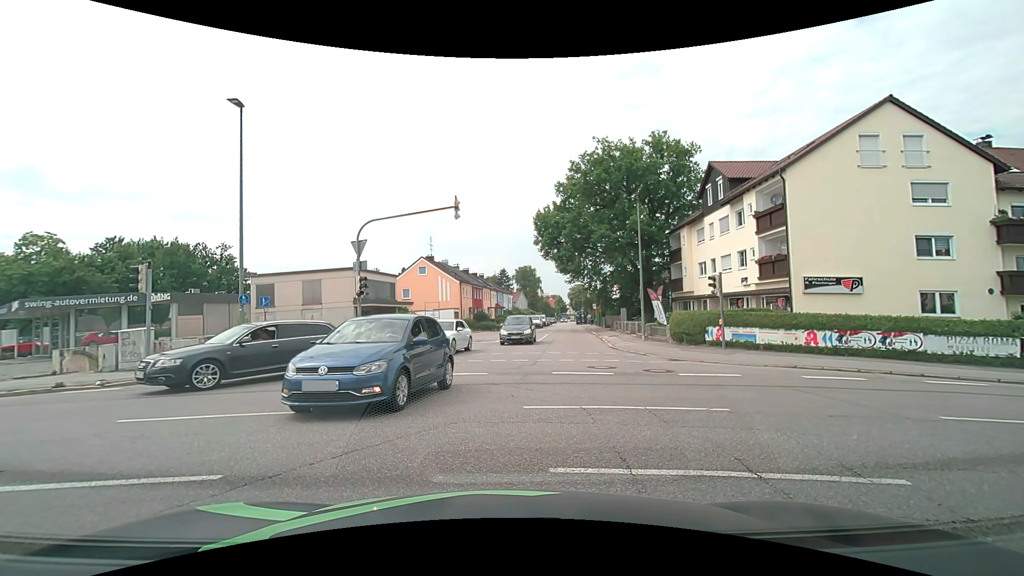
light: Day
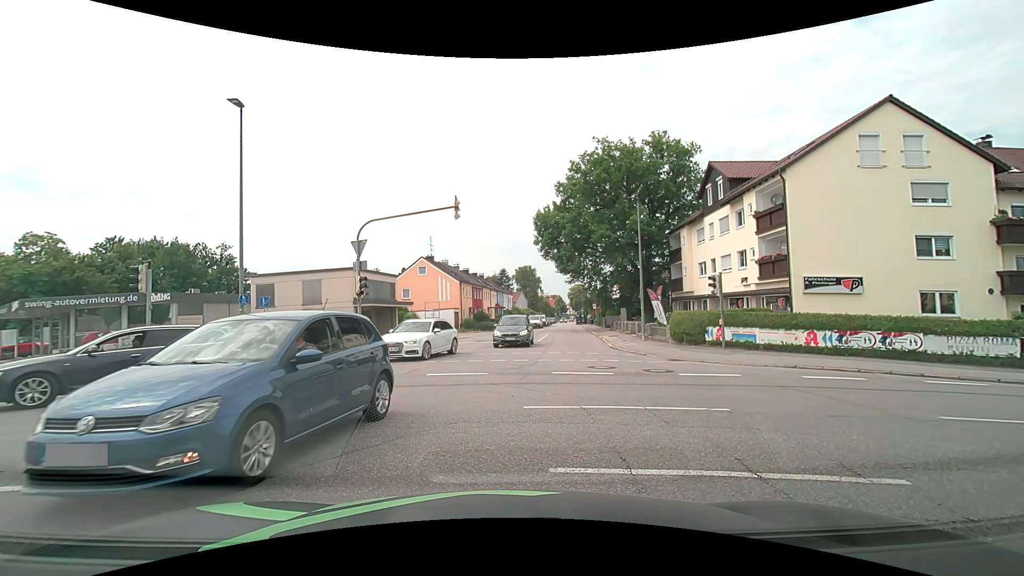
(0.0, 0.0) m; 0°
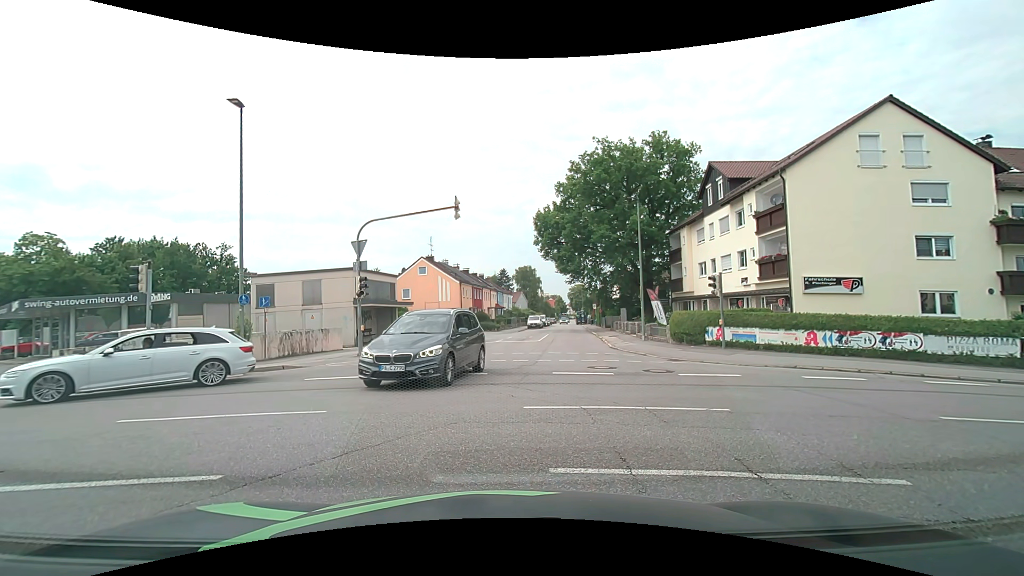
(0.0, 0.0) m; 0°
